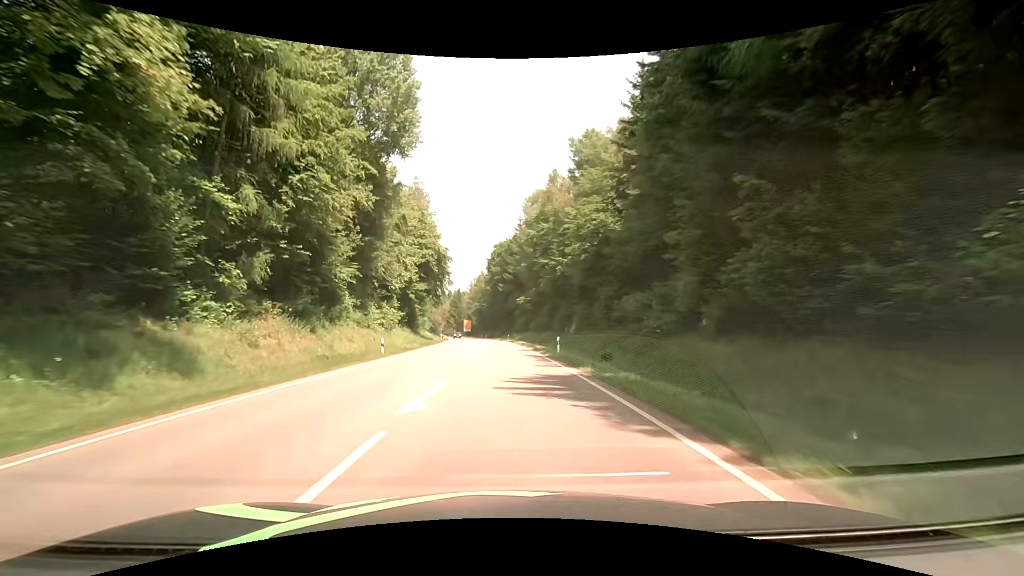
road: secondary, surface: asphalt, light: Day
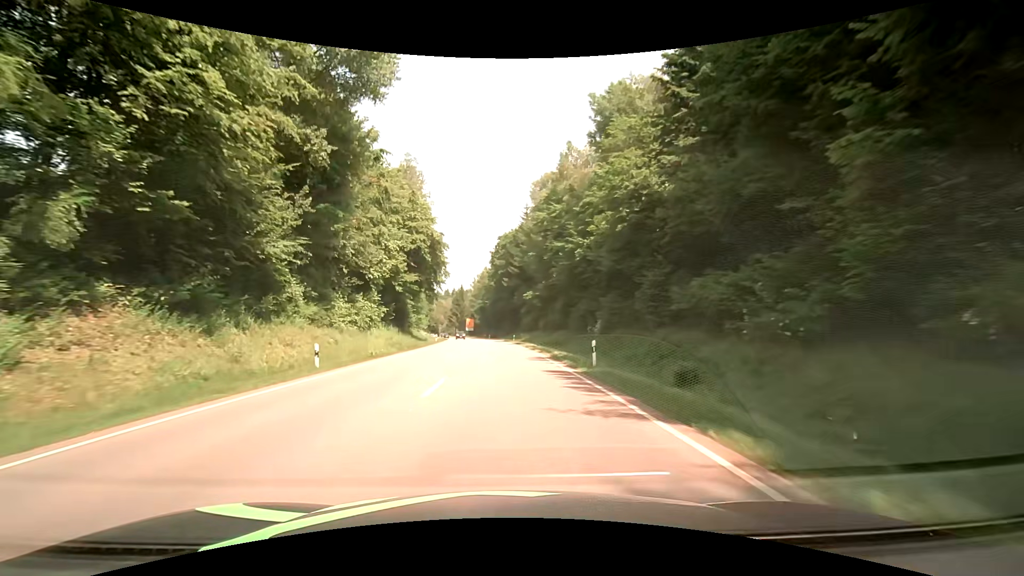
(0.0, +10.8) m; 0°
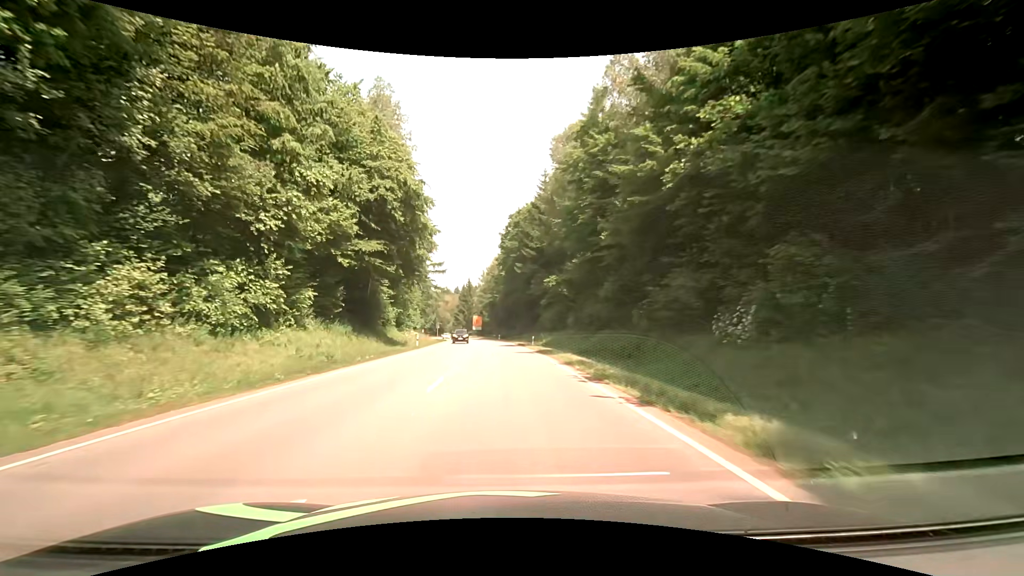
(-0.4, +21.6) m; -1°
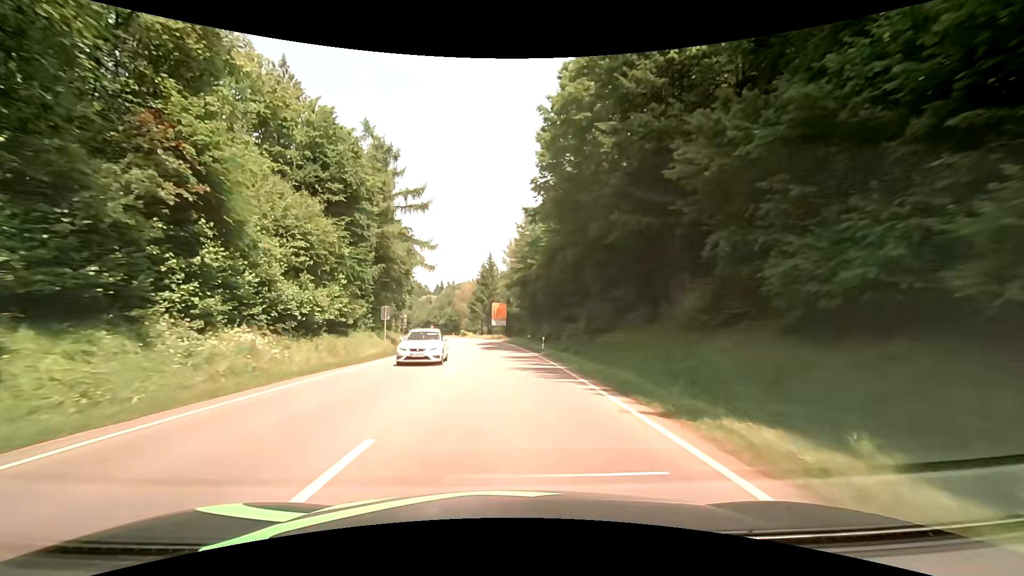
(-1.7, +54.1) m; -4°
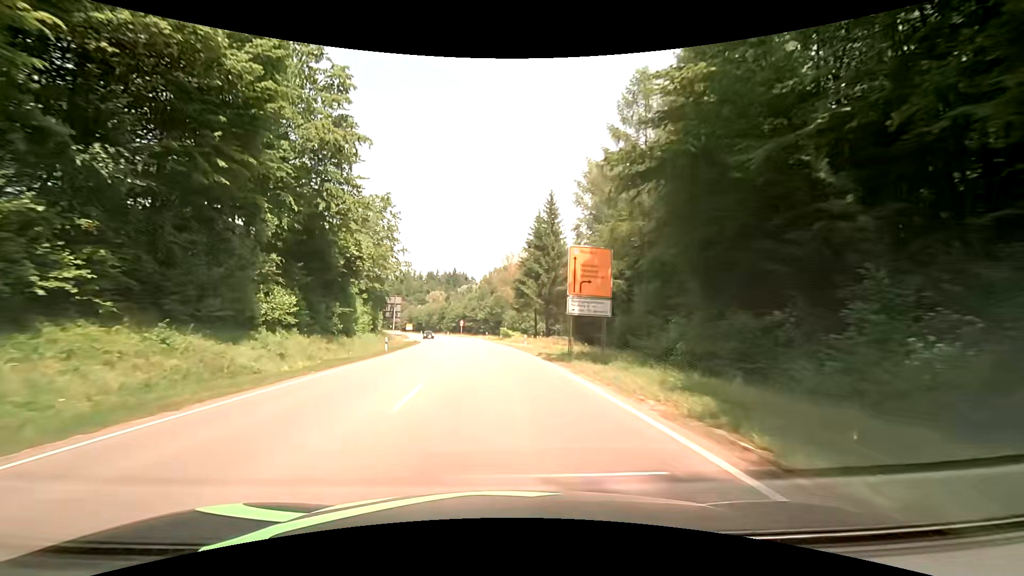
(-2.2, +54.0) m; -5°
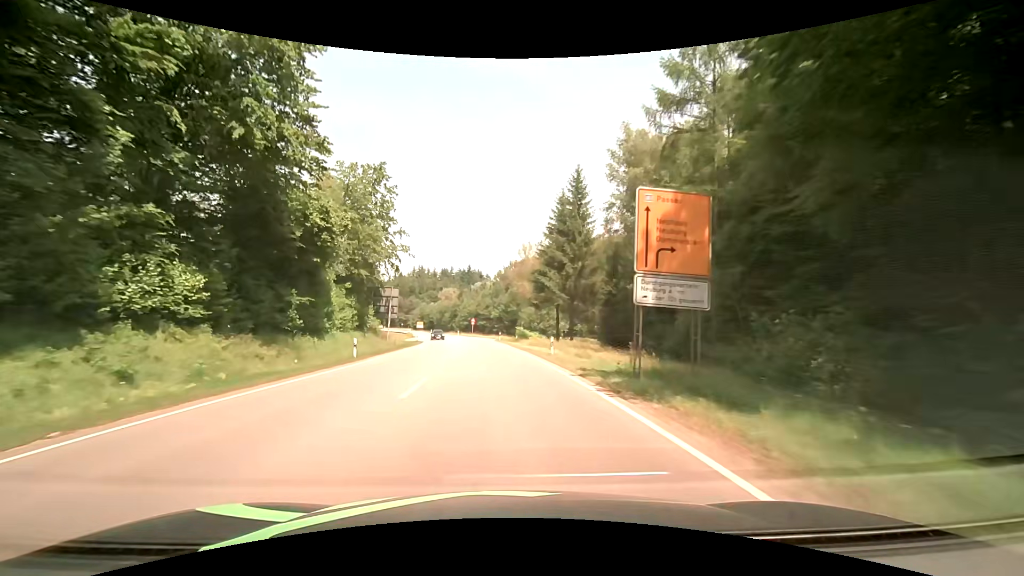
(-0.2, +10.8) m; -2°
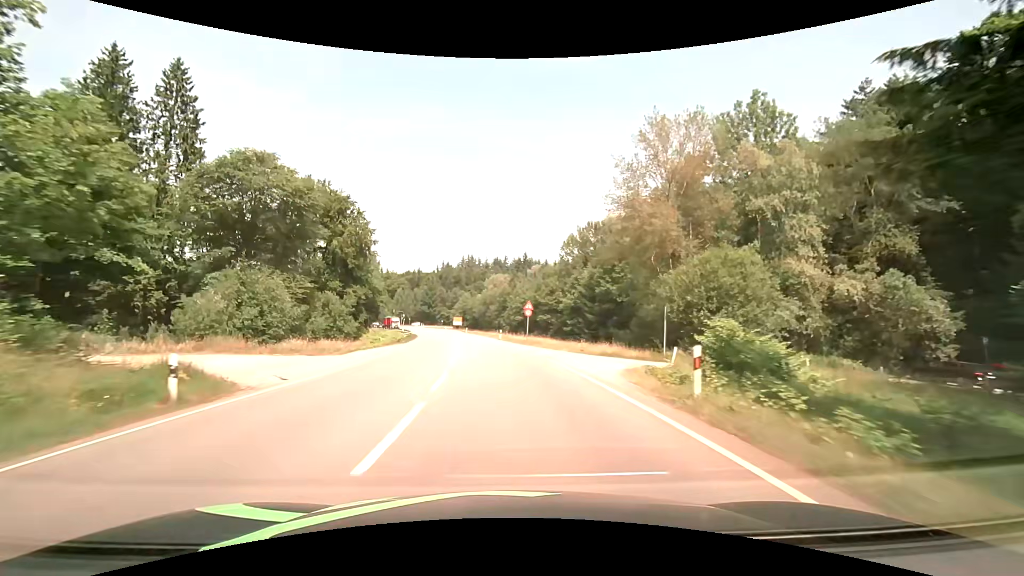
(-3.5, +54.1) m; -6°
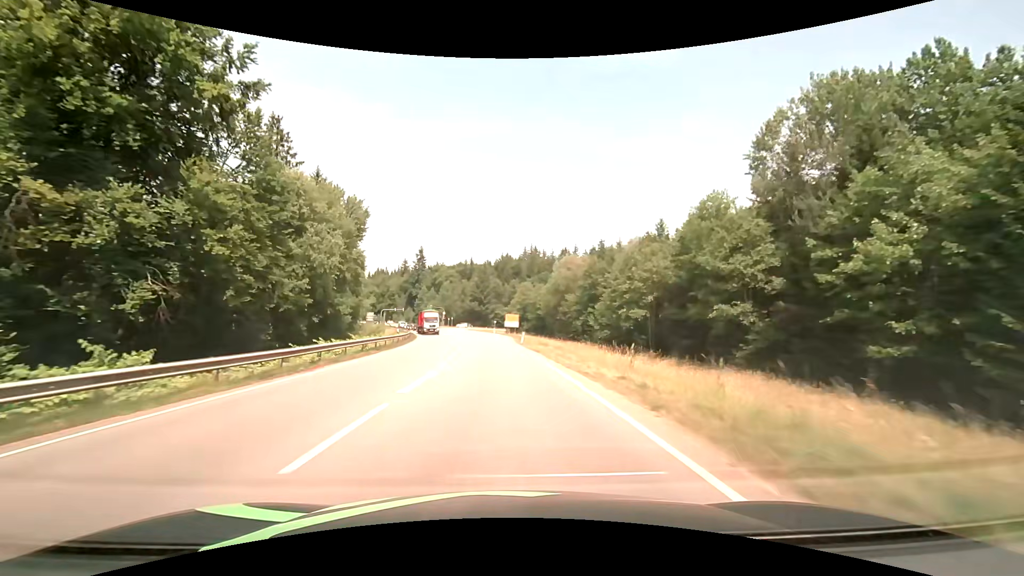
(-3.7, +53.9) m; -8°
(0, +10) (0, +20) (-1, +30) (-1, +40) (-2, +50) (-3, +60) (-4, +70) (-5, +80) (-7, +90) (-9, +99) m
